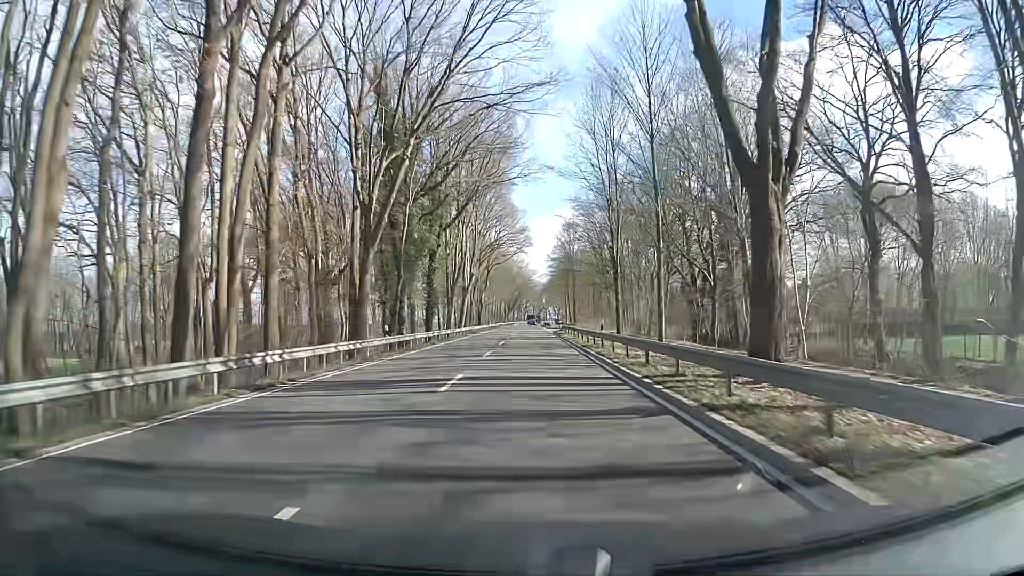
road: primary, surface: asphalt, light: Day
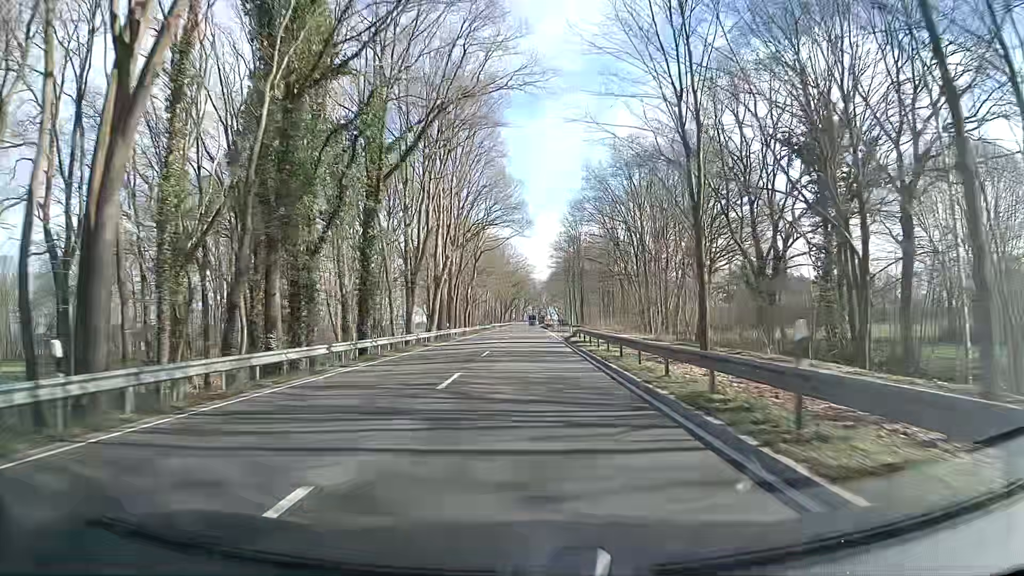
(+0.2, +23.8) m; +1°
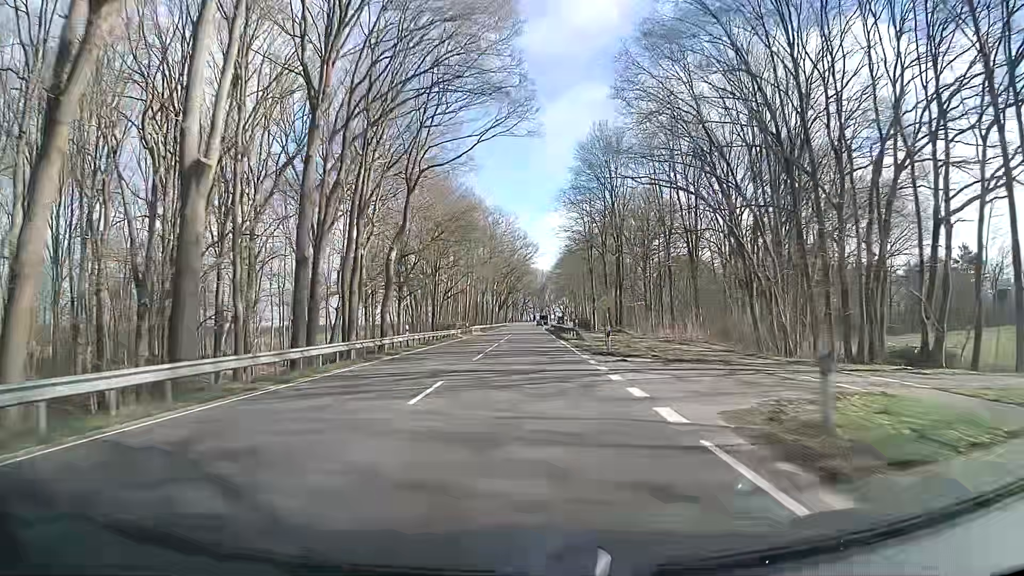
(-0.3, +51.1) m; -1°
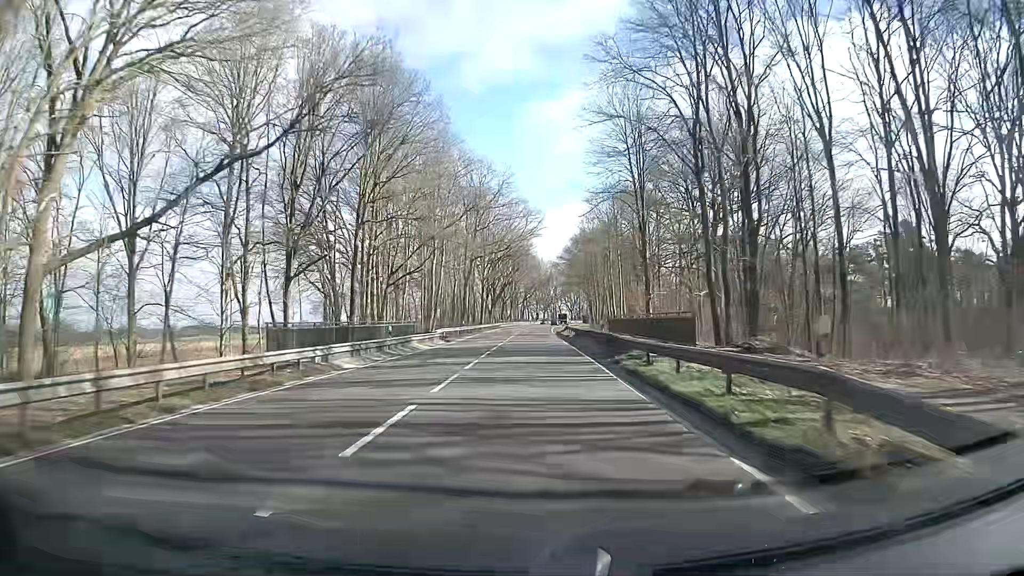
(-0.1, +41.1) m; 0°
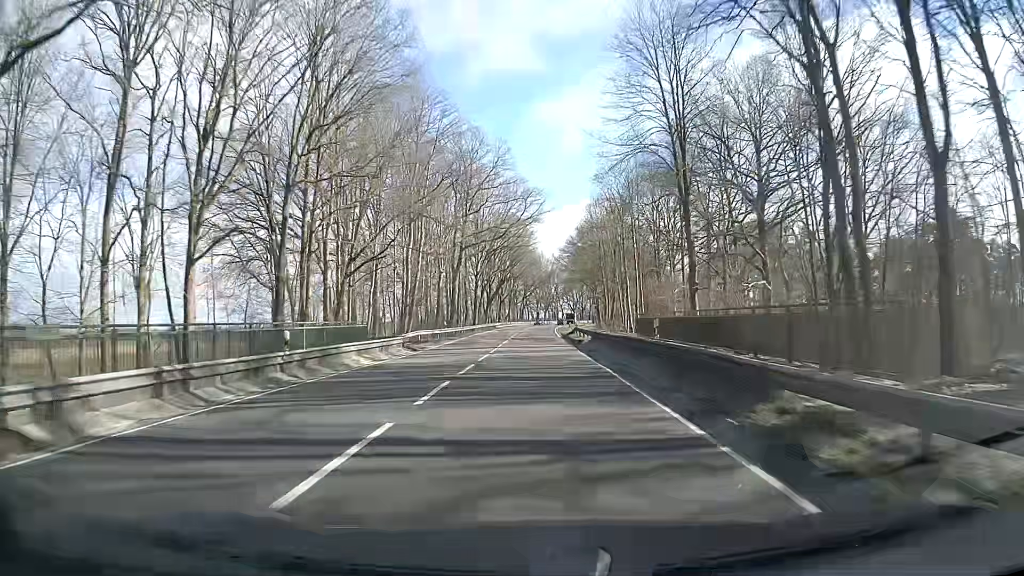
(+0.1, +14.2) m; 0°
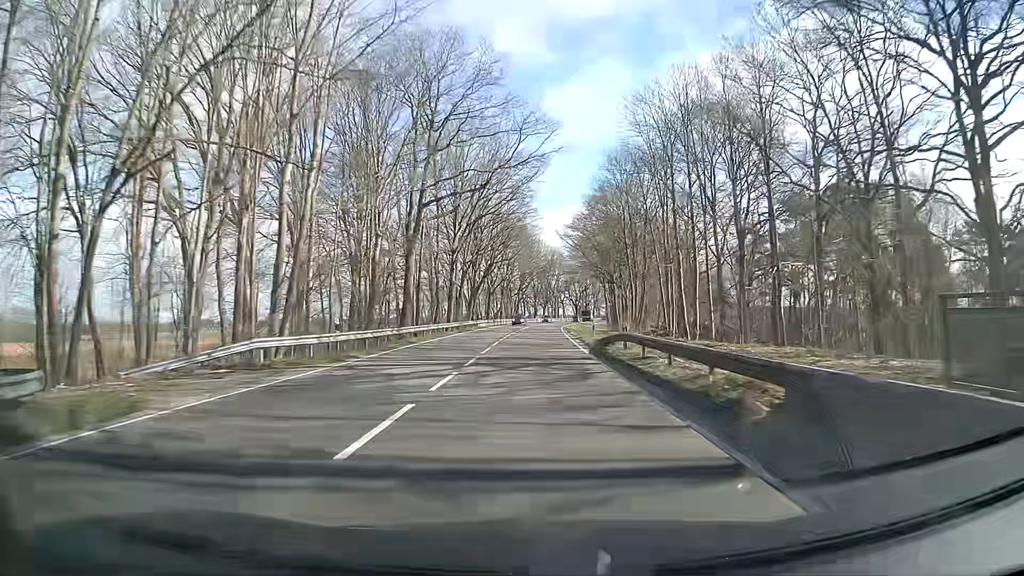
(0.0, +29.2) m; 0°
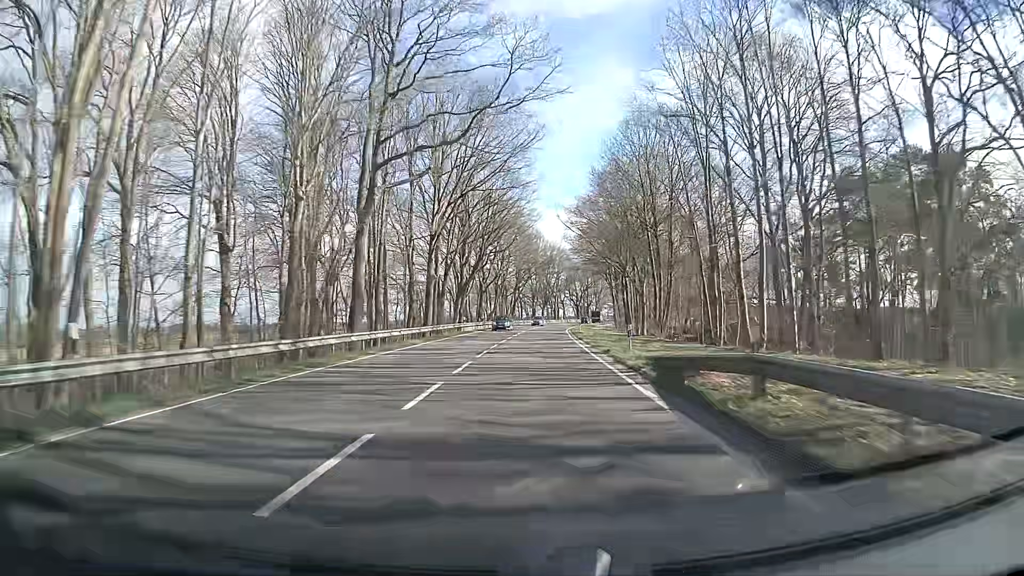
(0.0, +14.9) m; 0°
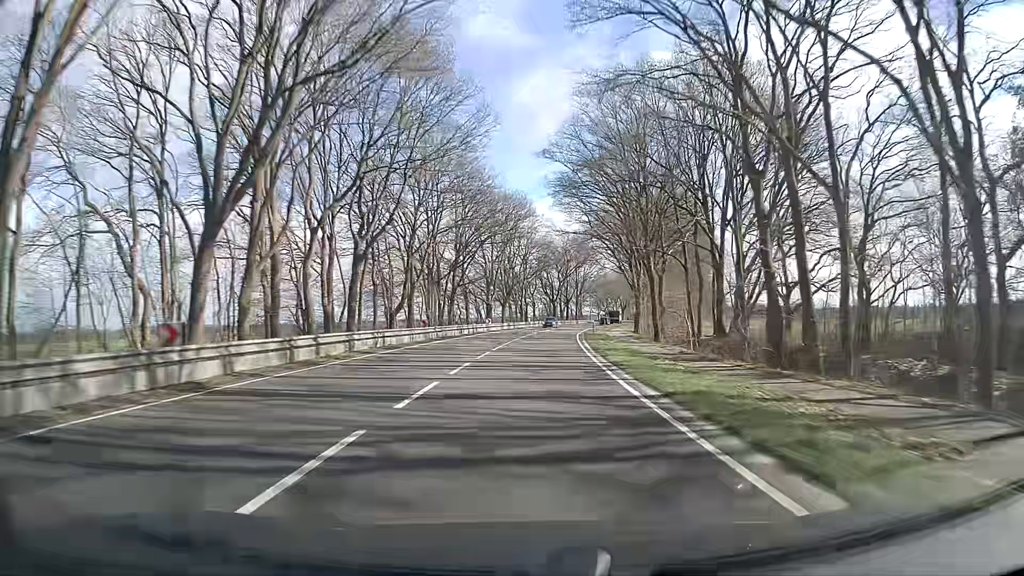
(+1.3, +60.9) m; +3°
(0, +10) (0, +20) (+1, +30) (+1, +40) (+2, +50) (+2, +60) (+3, +70) (+5, +80) (+6, +90) (+7, +100) m
